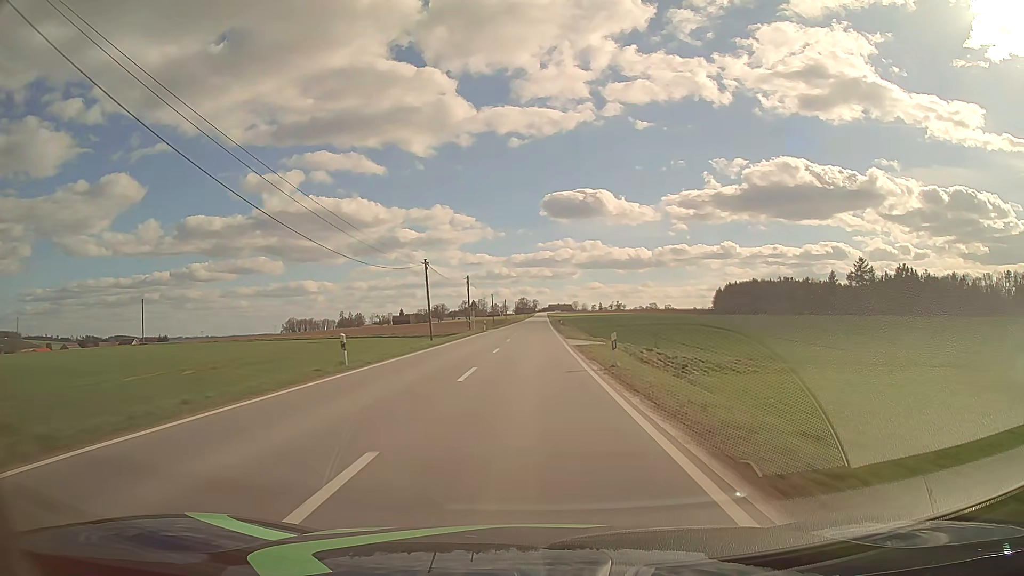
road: tertiary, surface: asphalt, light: Day
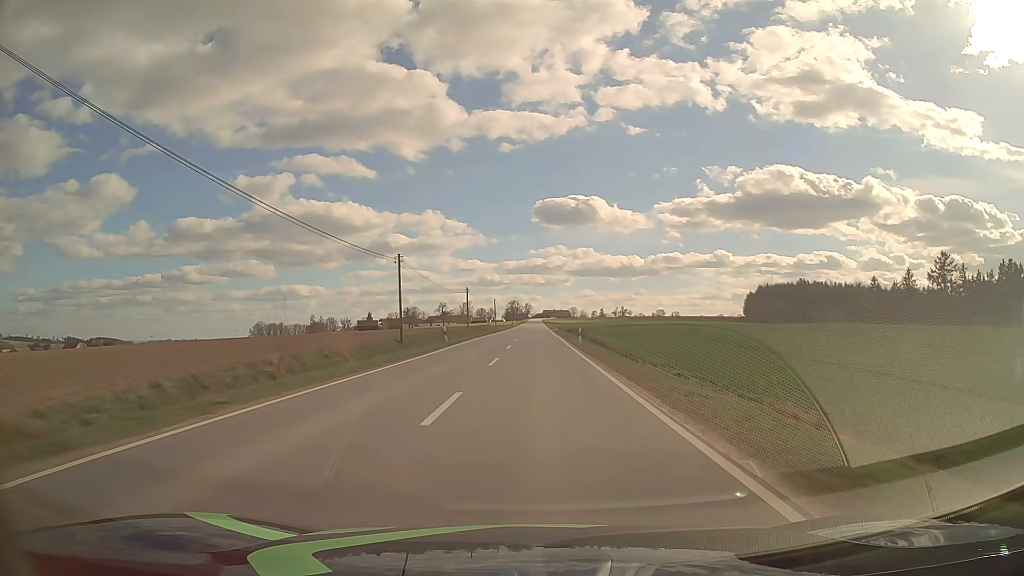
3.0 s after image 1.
(+0.5, +78.6) m; +1°
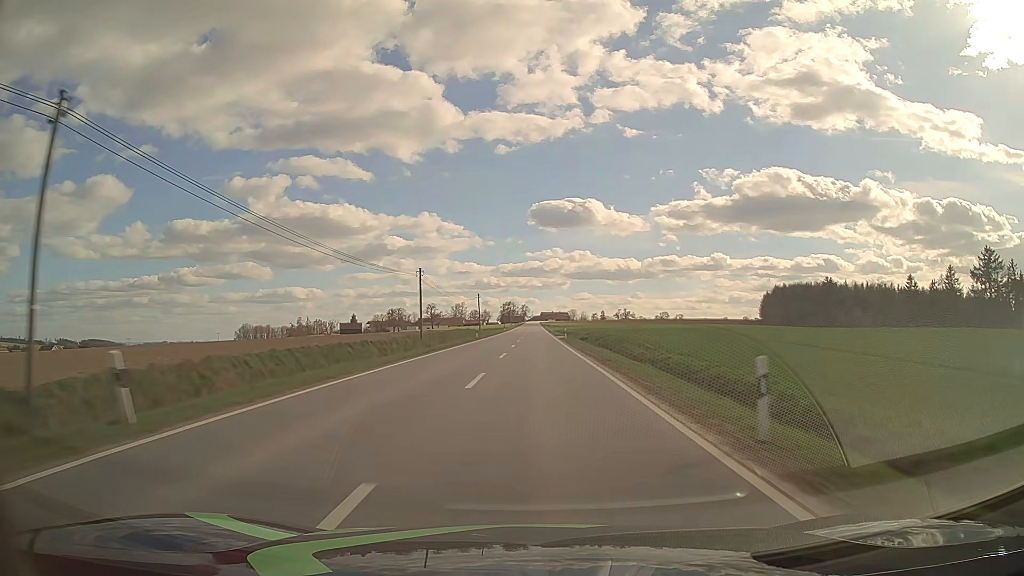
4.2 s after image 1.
(+0.1, +31.4) m; 0°
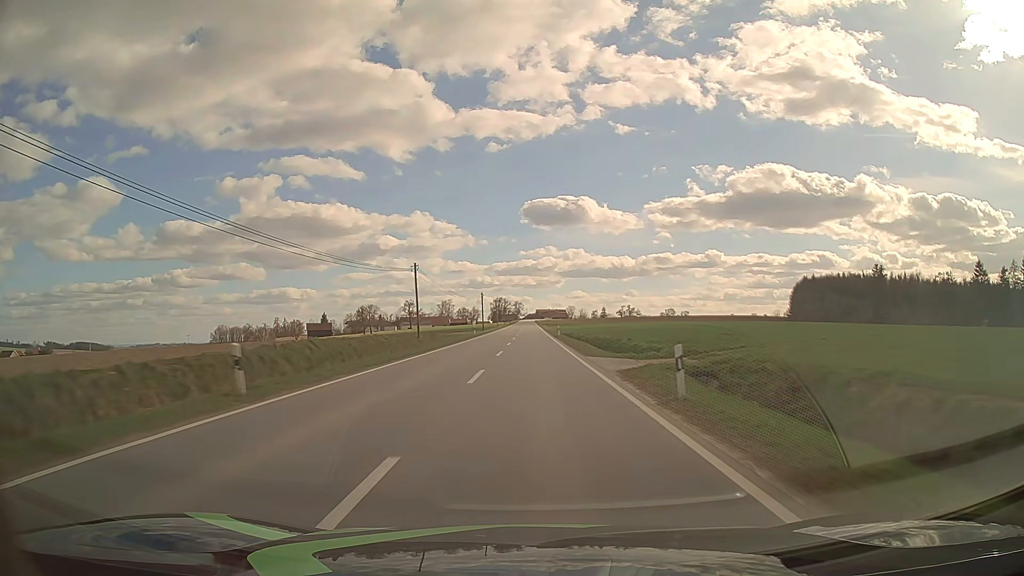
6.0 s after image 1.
(+0.2, +47.3) m; 0°
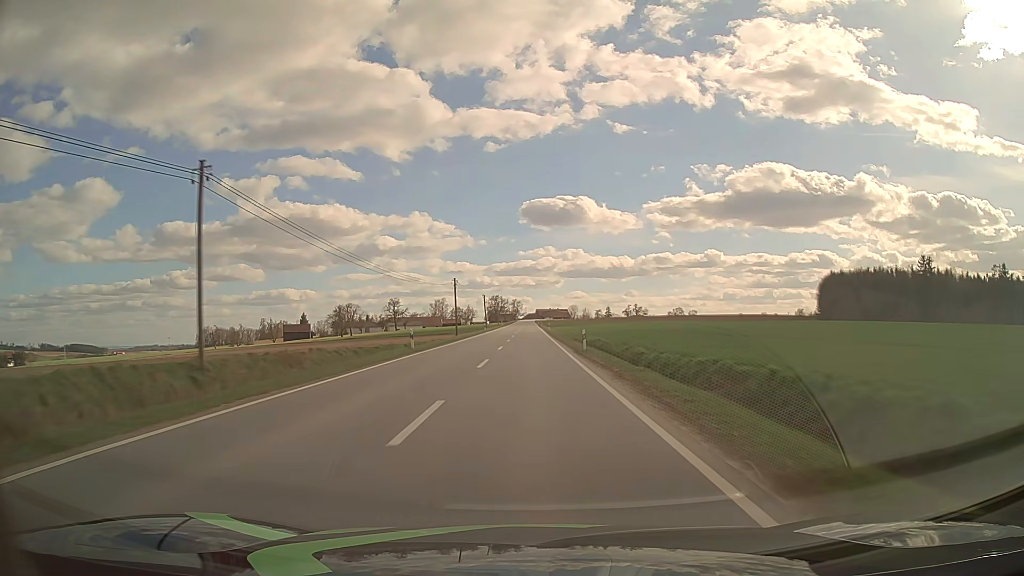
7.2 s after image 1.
(+0.1, +31.6) m; 0°
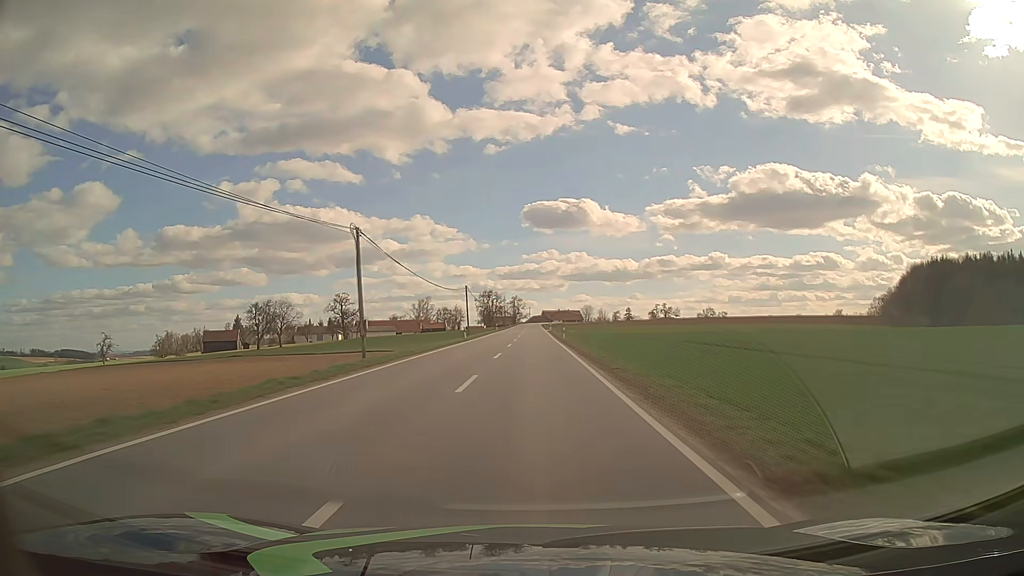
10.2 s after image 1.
(-0.5, +78.9) m; 0°
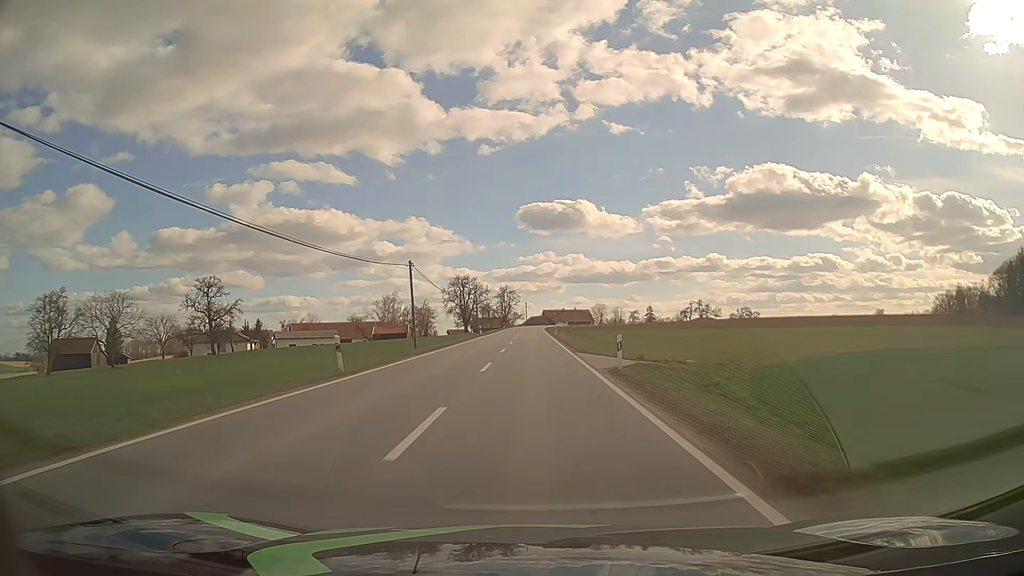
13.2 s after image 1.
(0.0, +78.9) m; 0°
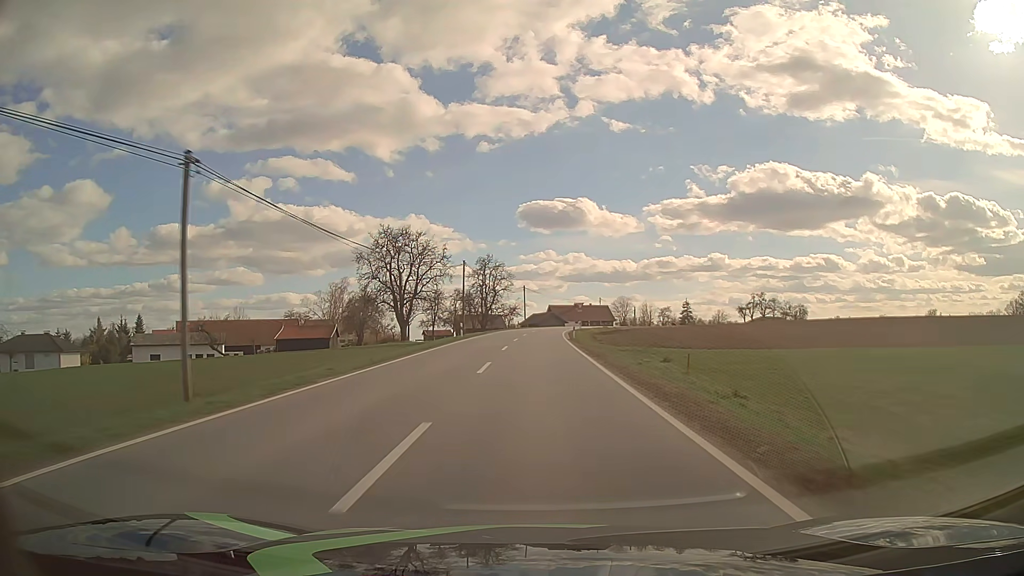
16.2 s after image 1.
(-0.3, +73.9) m; 0°
(0, +10) (0, +20) (0, +30) (0, +40) (+1, +50) (+1, +60) (+2, +70) (+3, +80) (+4, +90) (+6, +100) m
